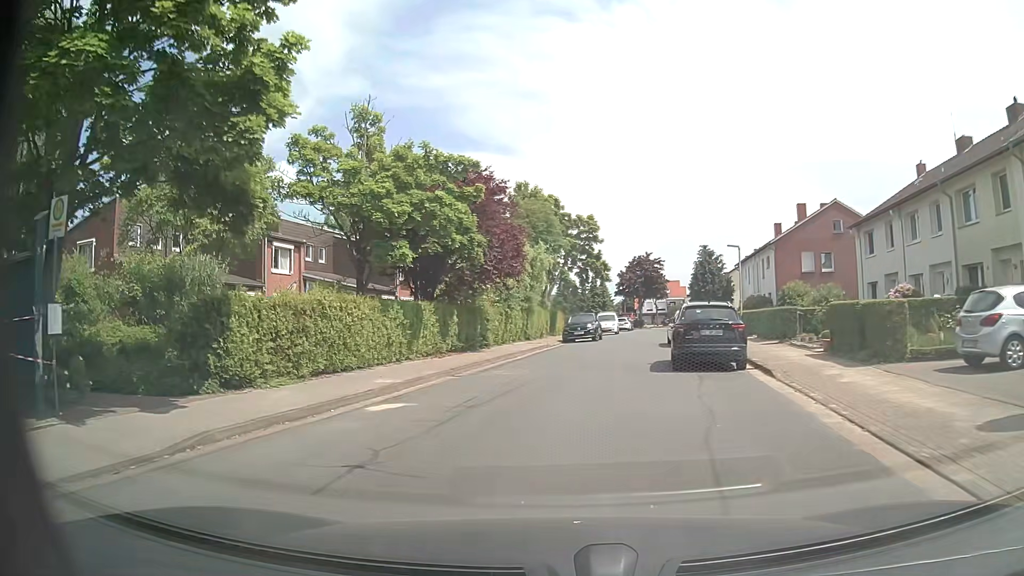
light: Day
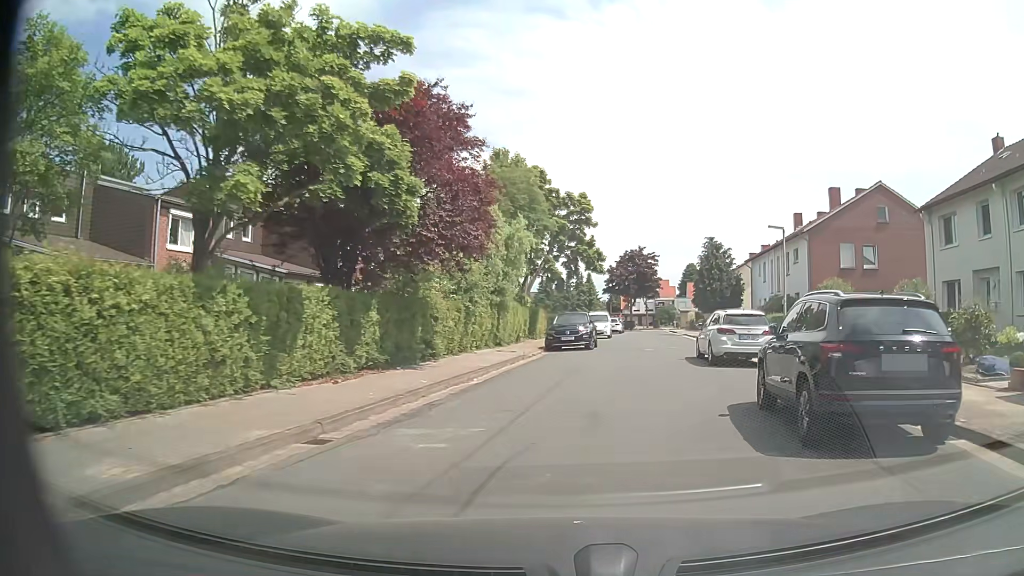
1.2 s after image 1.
(-0.1, +9.3) m; +1°
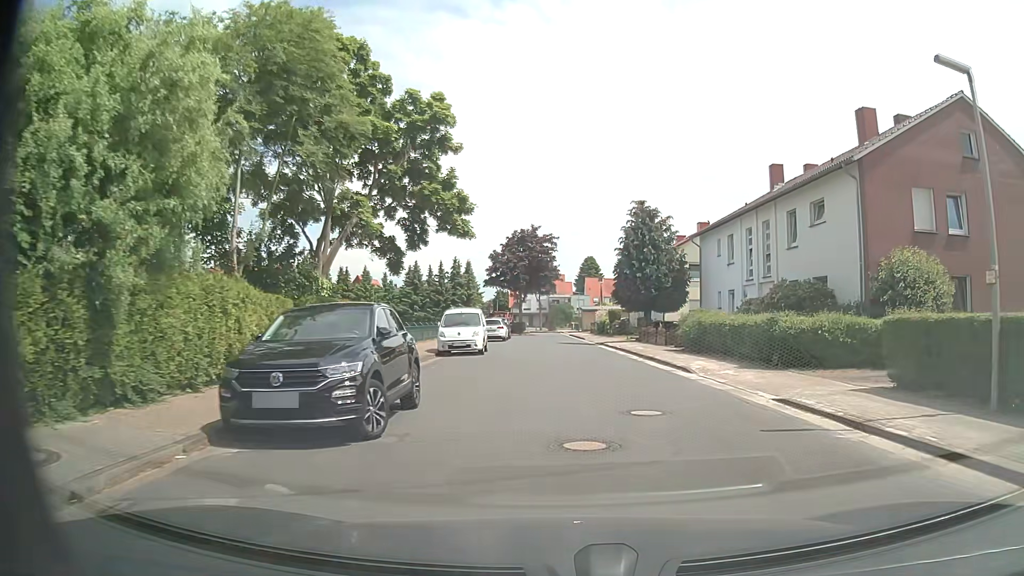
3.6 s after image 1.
(+2.1, +19.5) m; +10°
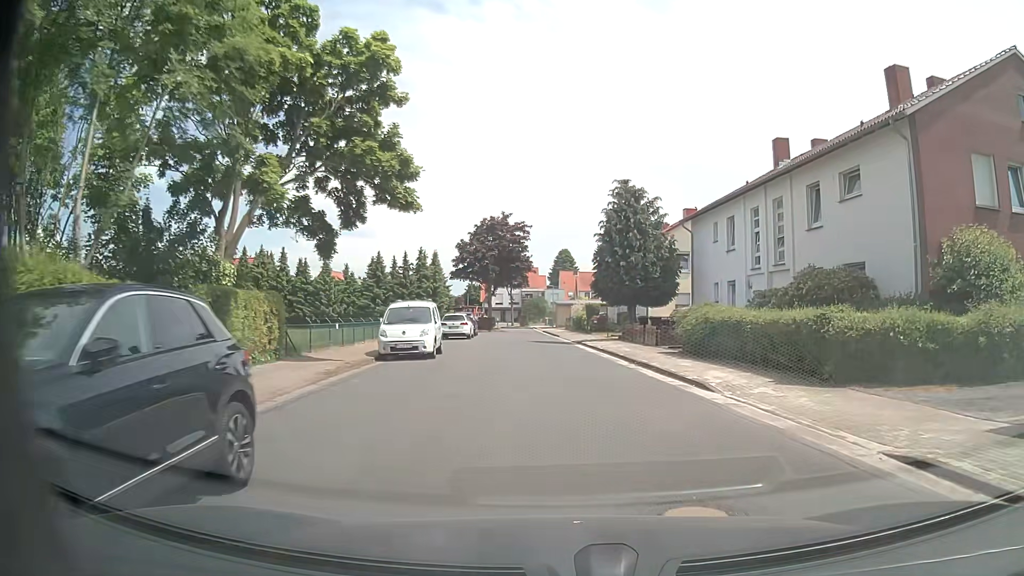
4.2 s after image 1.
(+0.1, +5.1) m; +2°
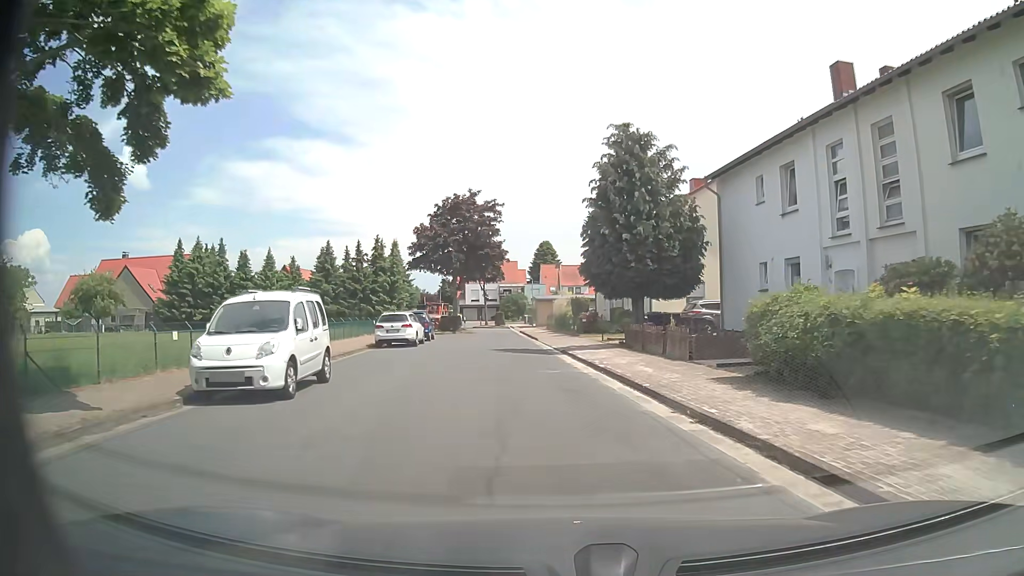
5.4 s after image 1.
(+0.2, +10.2) m; +1°
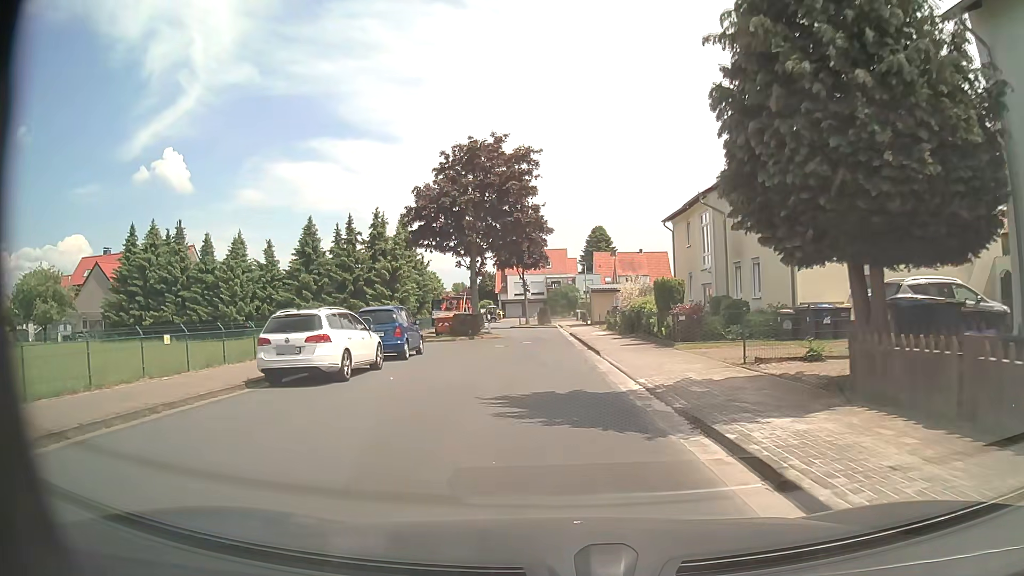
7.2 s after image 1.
(-0.5, +15.4) m; -5°
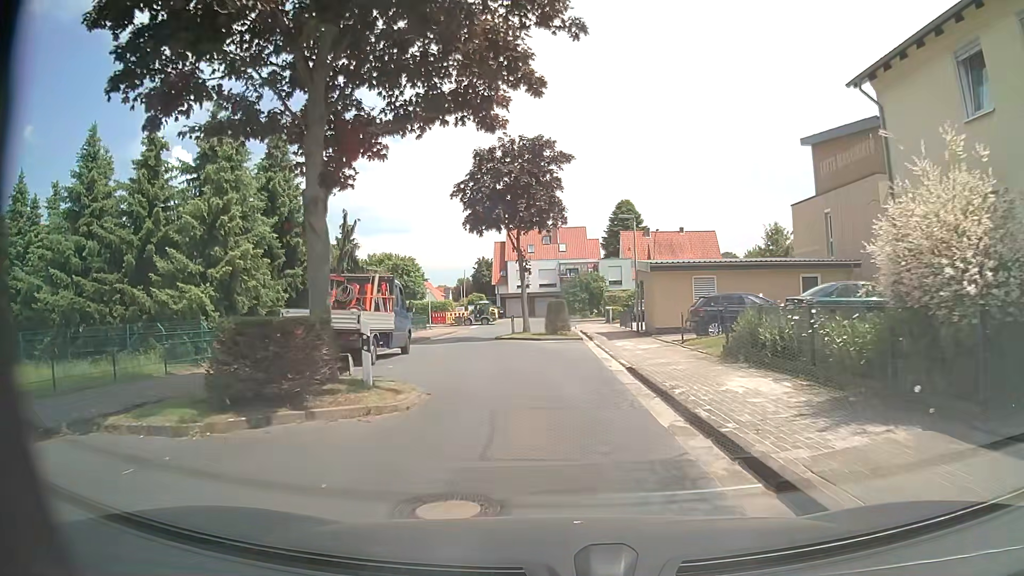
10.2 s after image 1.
(-0.4, +24.5) m; 0°
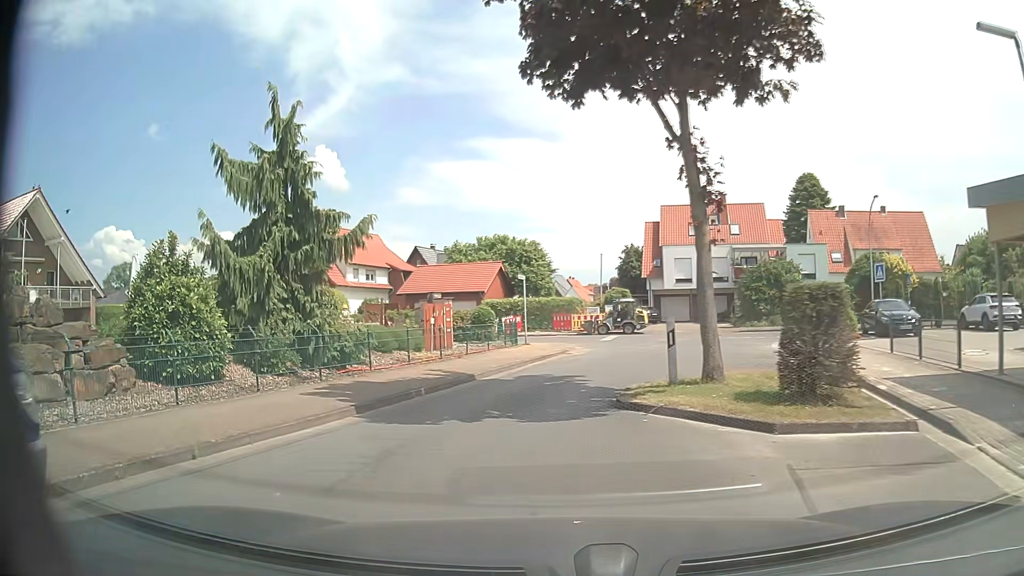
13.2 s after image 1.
(-1.0, +19.5) m; -14°
(-1, +10) (+3, +19) (+7, +28) (+4, +37) (-5, +41) (-14, +44) (-24, +46) (-34, +48) (-43, +51) (-53, +53) m
